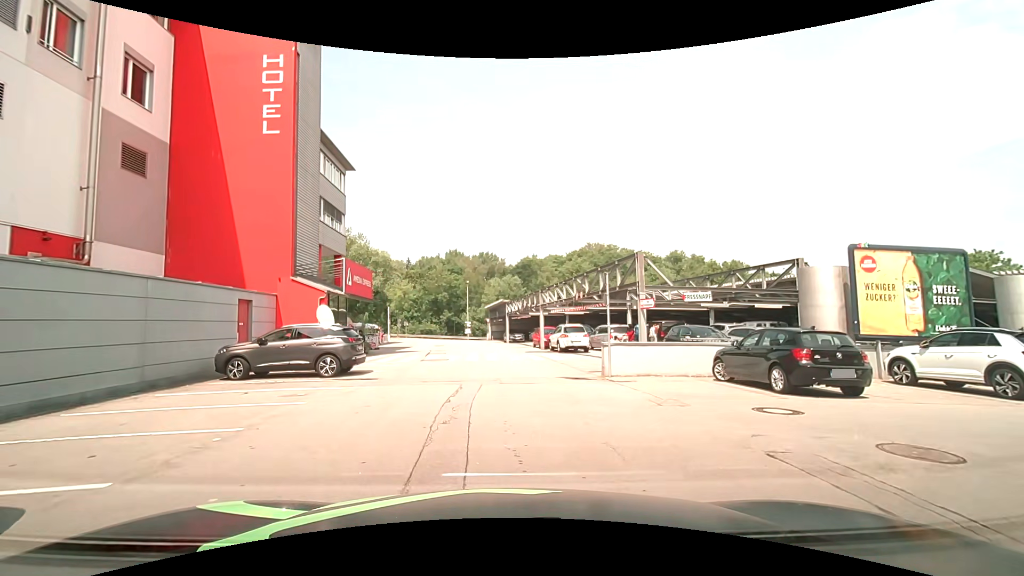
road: service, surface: asphalt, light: Day
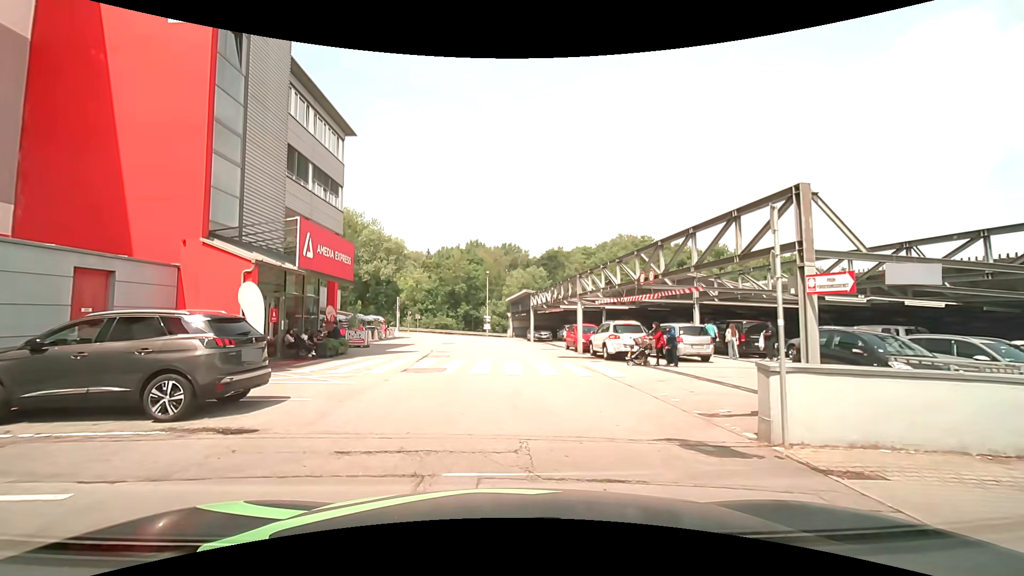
(0.0, +8.3) m; -1°
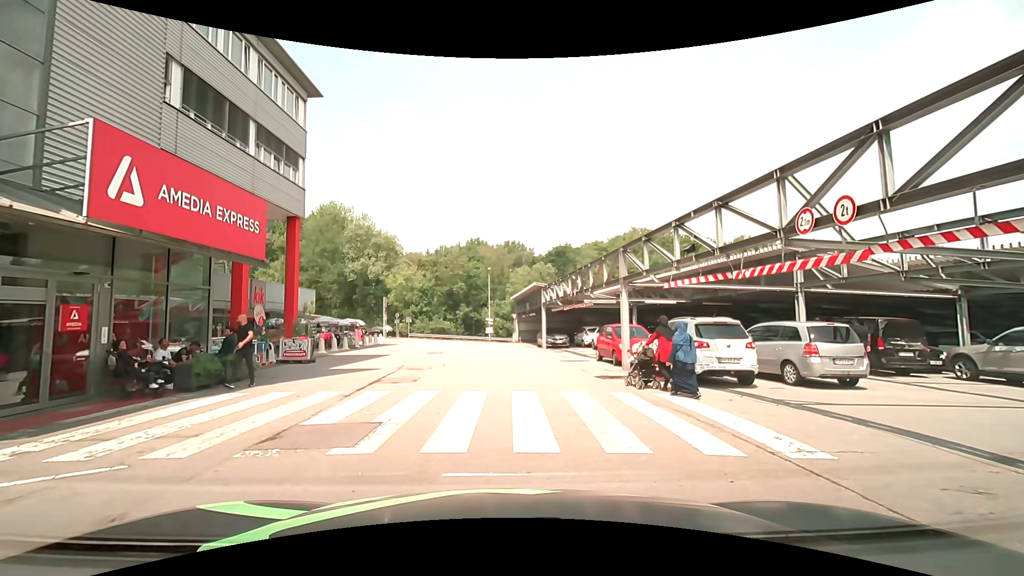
(0.0, +8.5) m; -3°
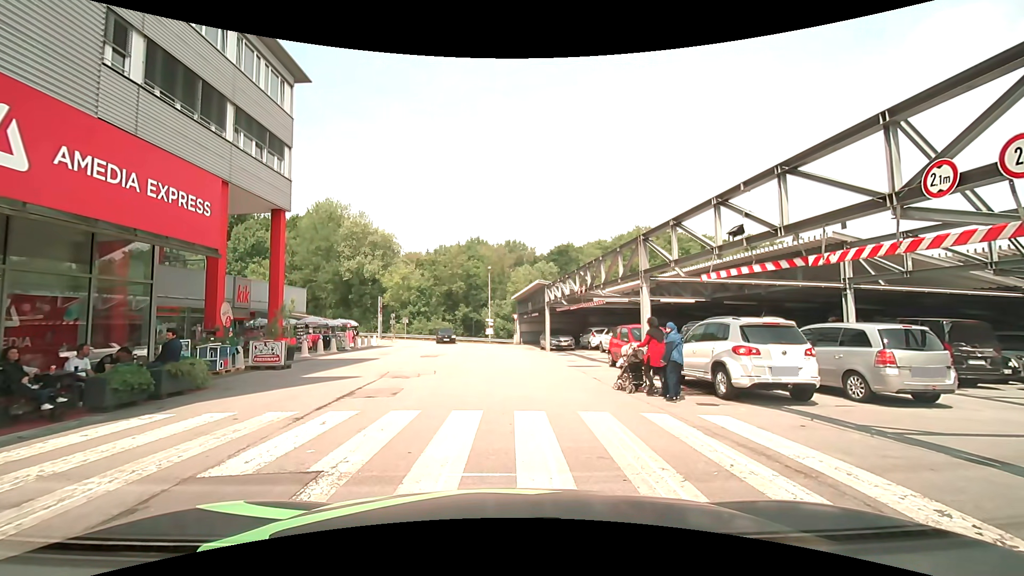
(0.0, +2.2) m; 0°
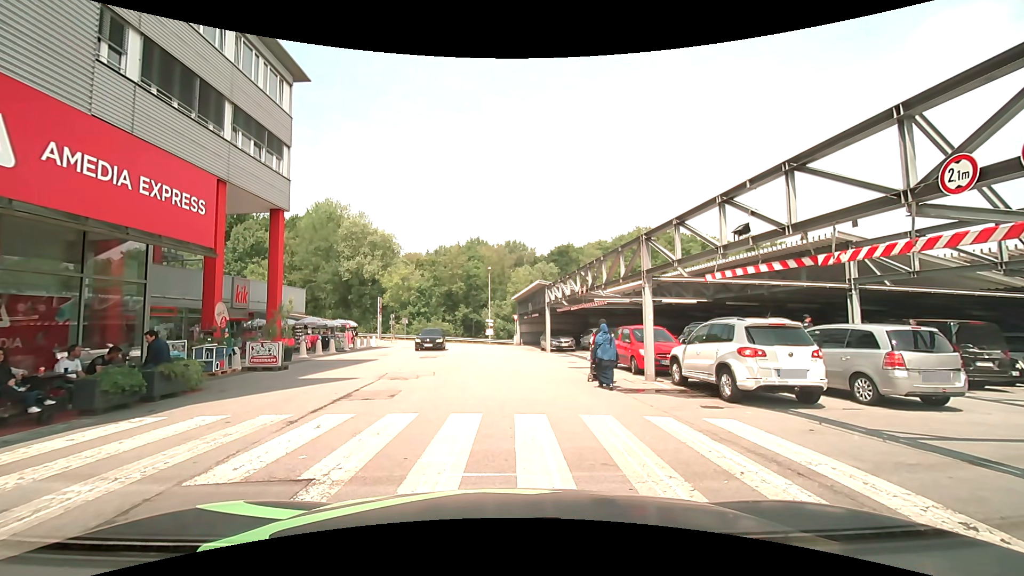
(0.0, +0.3) m; 0°
